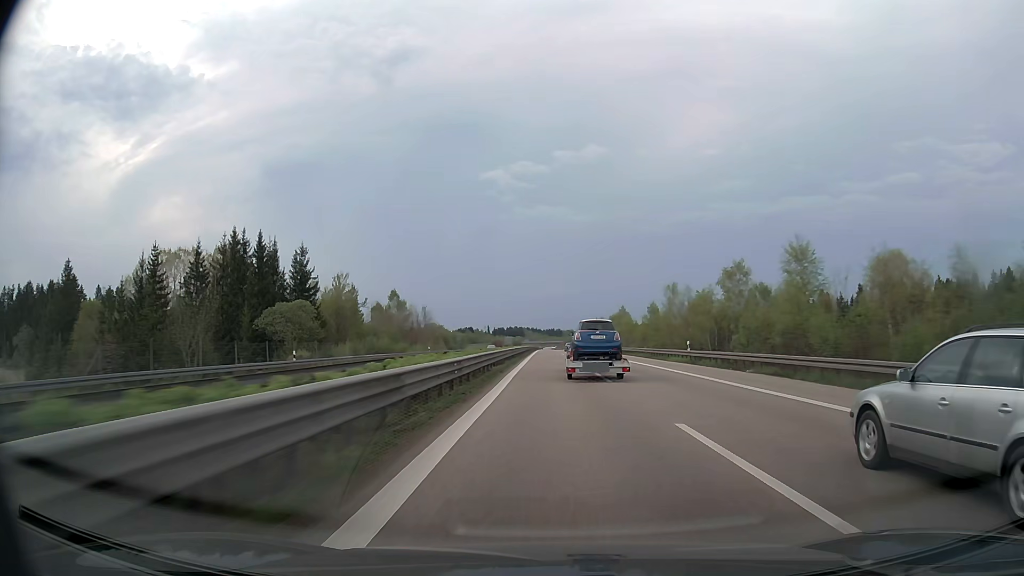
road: trunk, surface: asphalt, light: Day
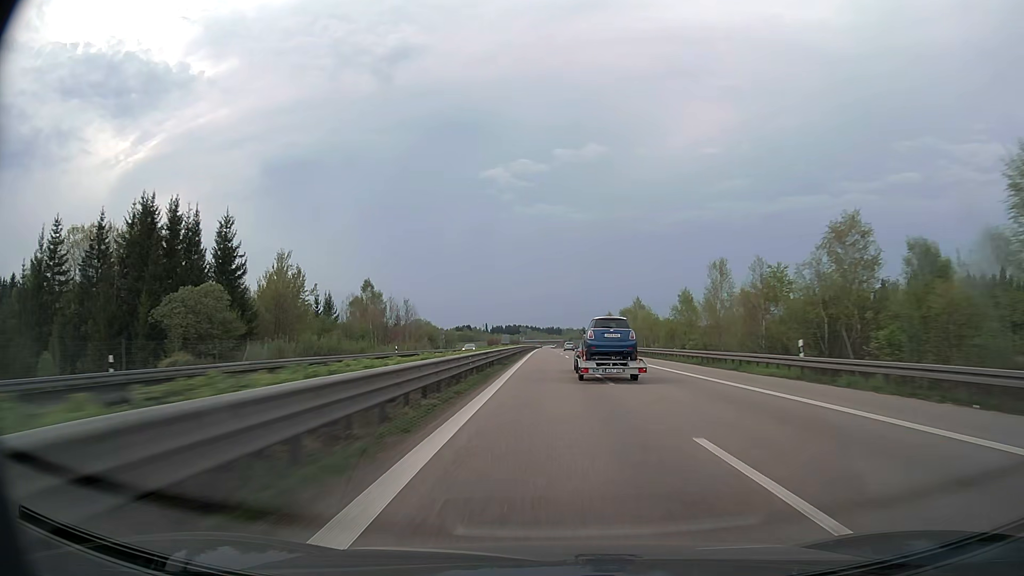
(0.0, +19.8) m; 0°
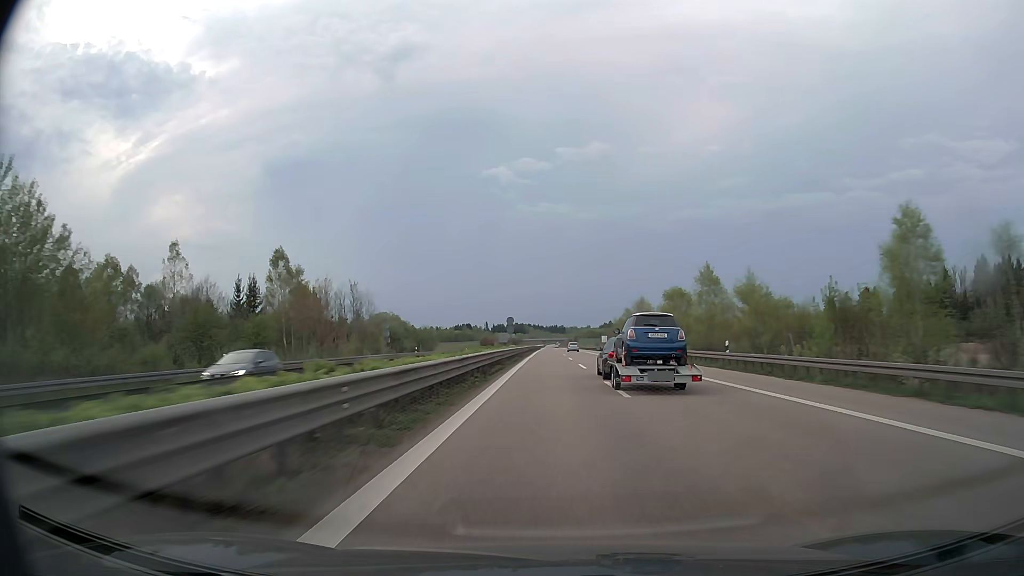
(0.0, +40.6) m; 0°
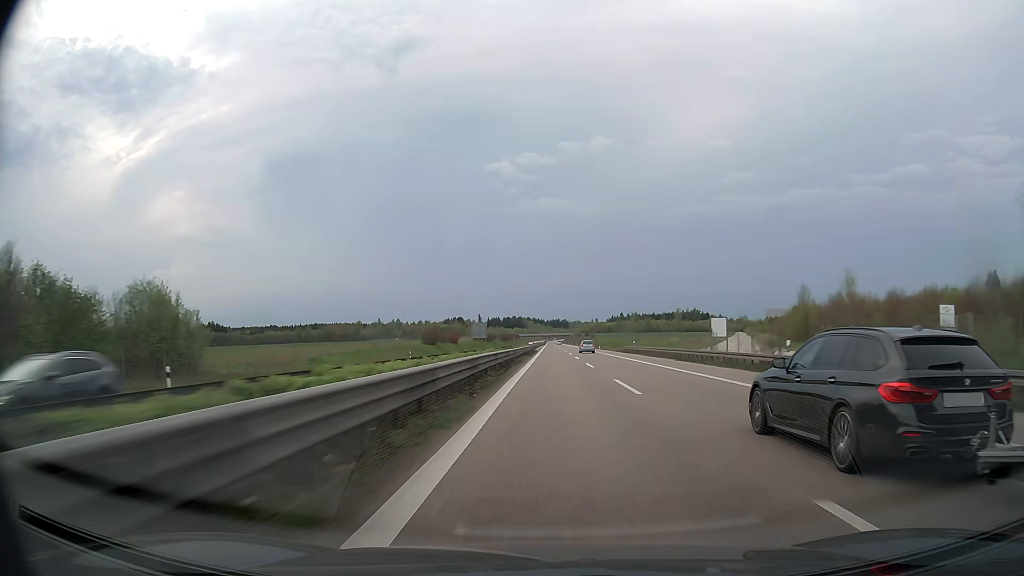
(-0.3, +107.0) m; 0°
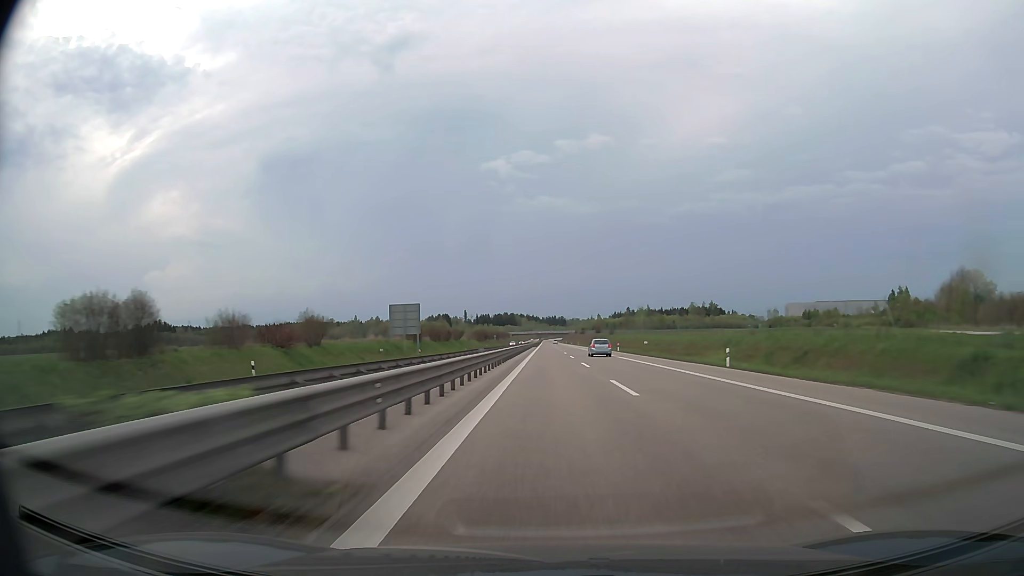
(+0.2, +90.6) m; 0°
(0, +10) (0, +20) (0, +30) (0, +40) (0, +50) (0, +60) (0, +70) (0, +80) (0, +90) (0, +100) m
